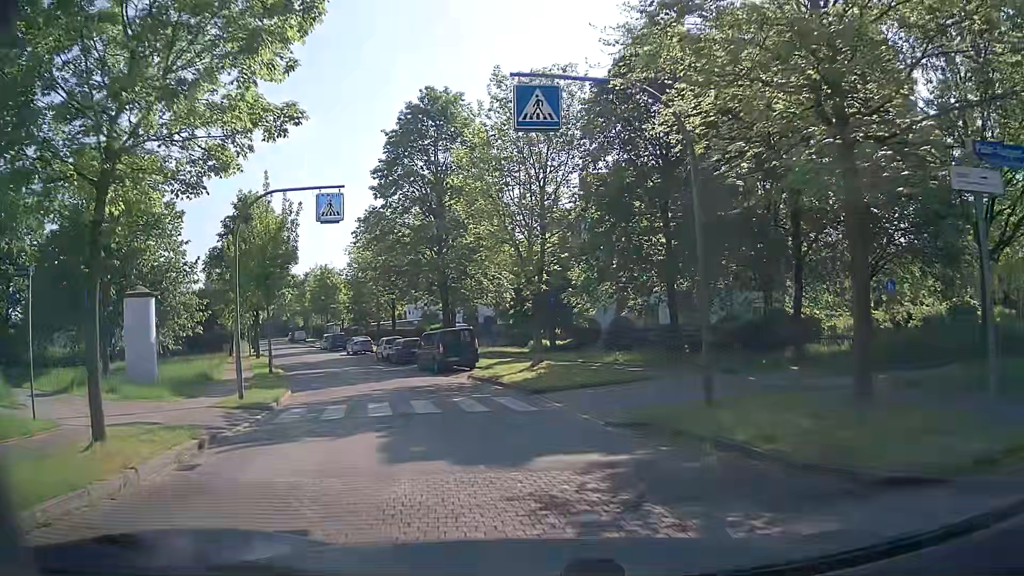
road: residential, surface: asphalt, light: Day
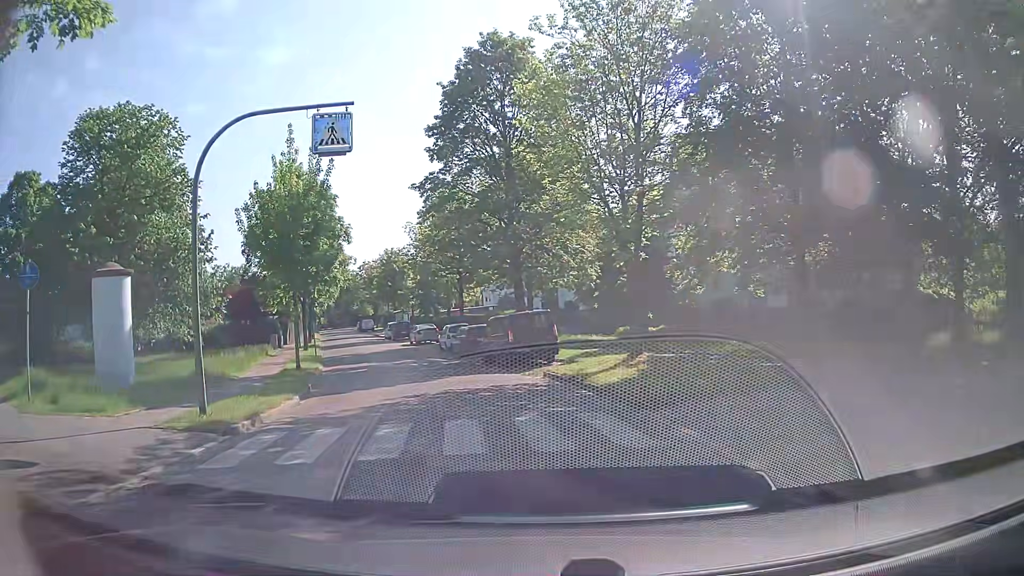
(-0.2, +6.2) m; -5°
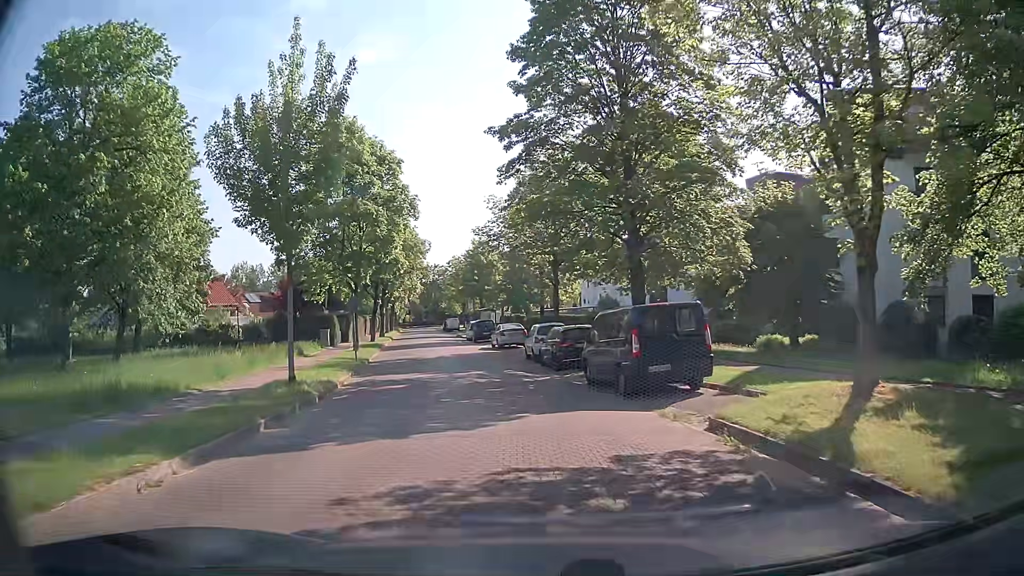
(-0.9, +9.5) m; -9°
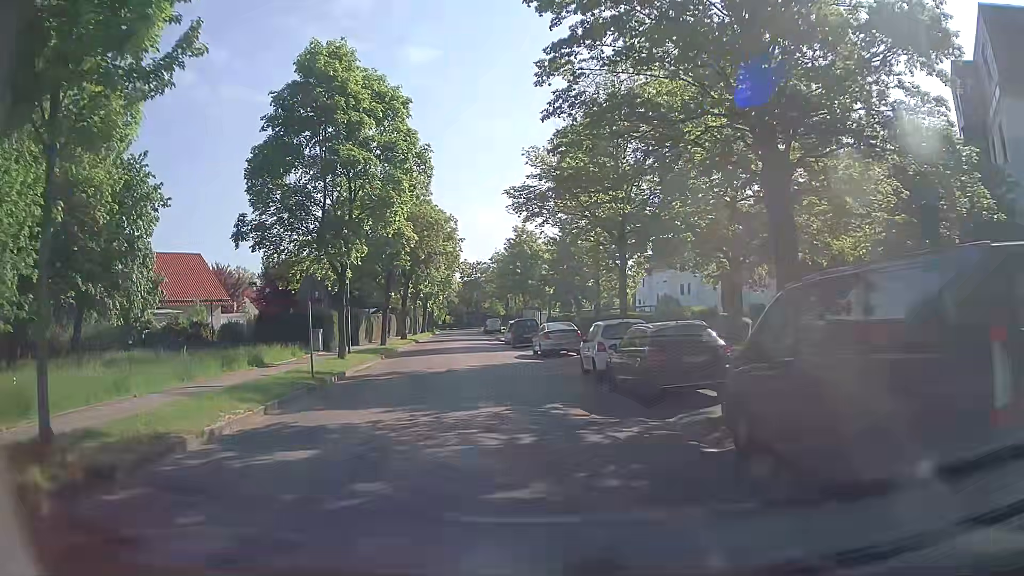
(-0.3, +10.4) m; -3°
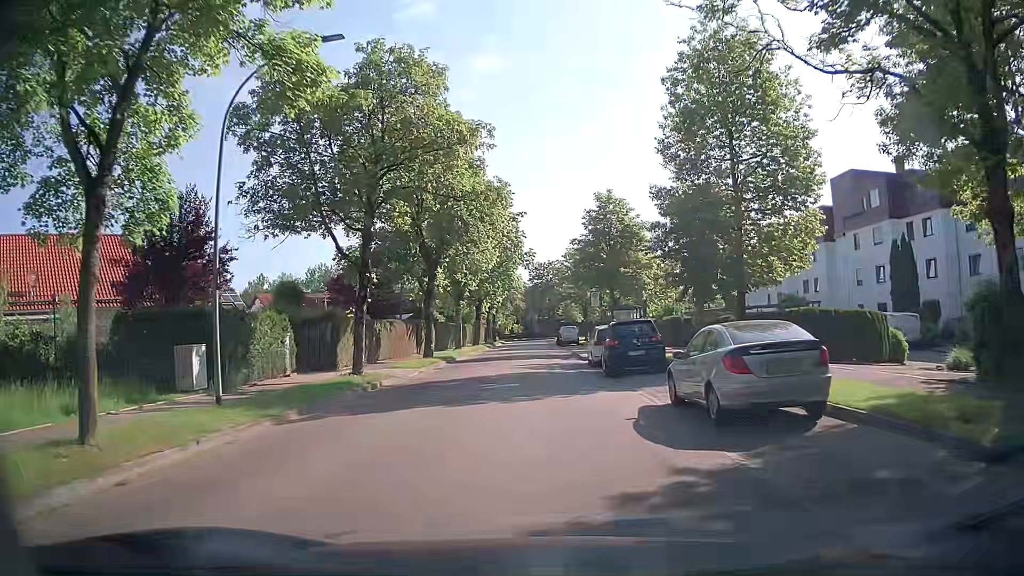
(-1.5, +18.7) m; -8°
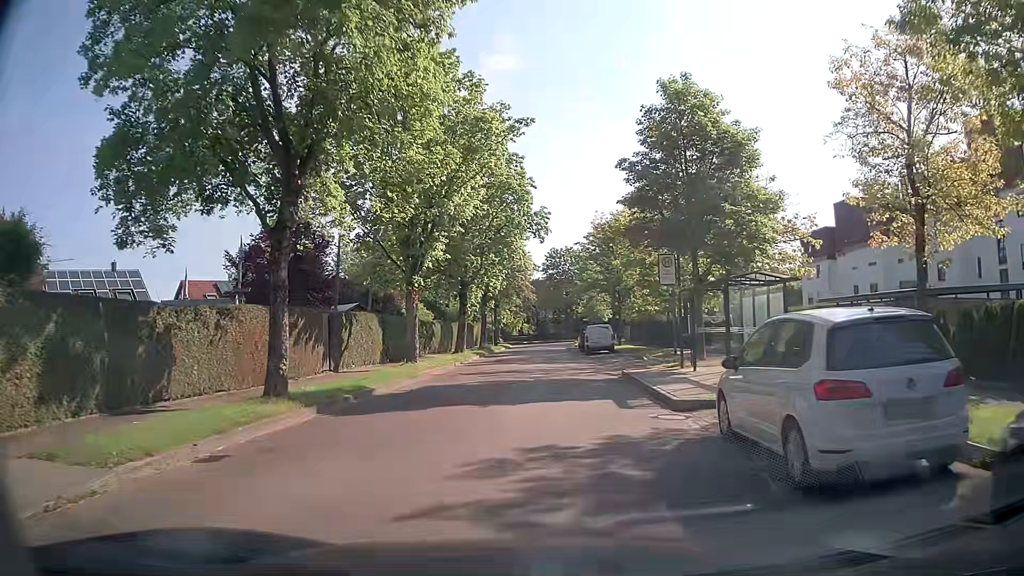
(-0.1, +20.3) m; 0°
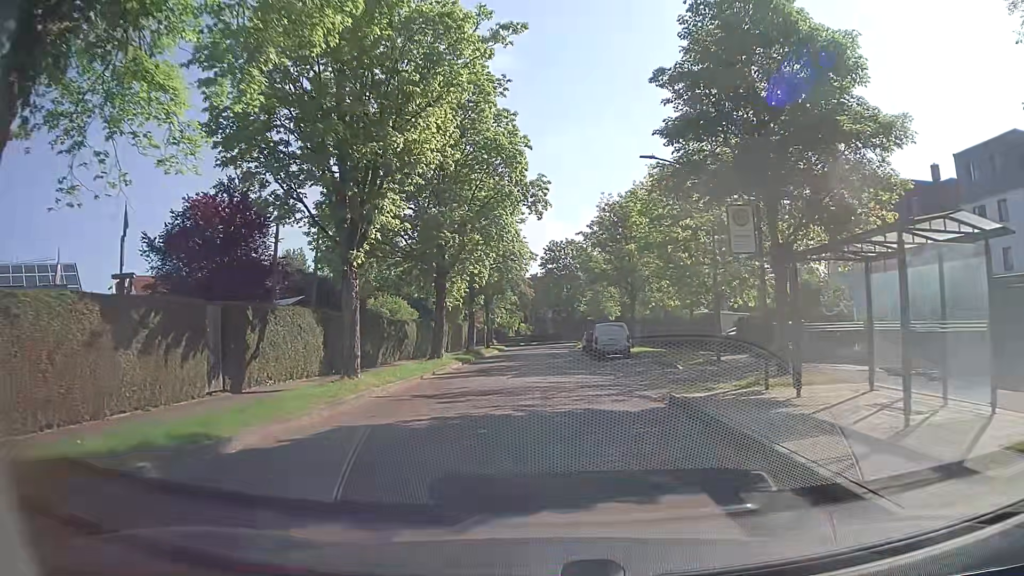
(-0.1, +8.2) m; -1°
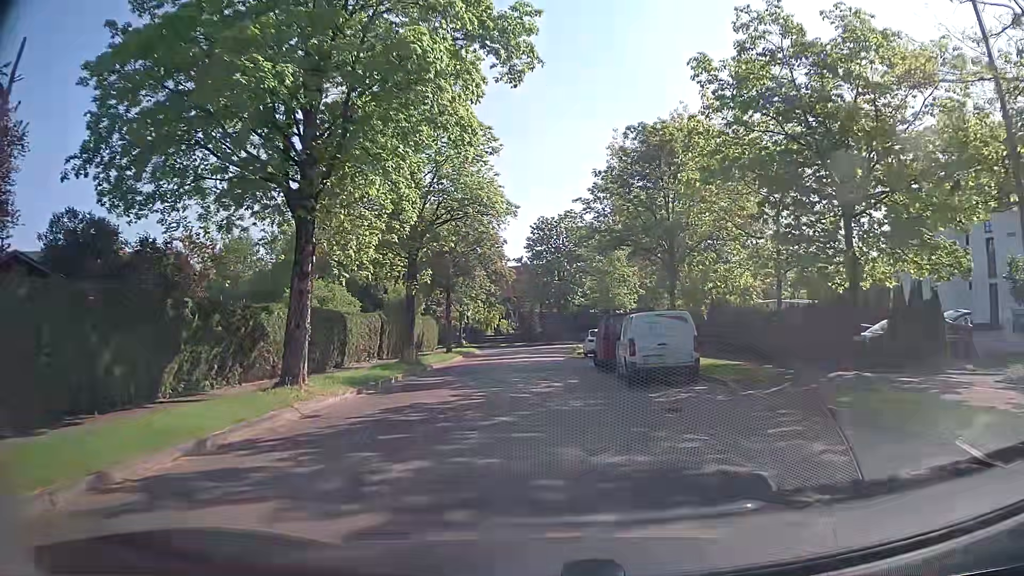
(+0.1, +16.9) m; +1°
(0, +10) (0, +20) (0, +30) (0, +40) (0, +50) (-2, +60) (-8, +67) (-16, +73) (-24, +79) (-33, +85) m
